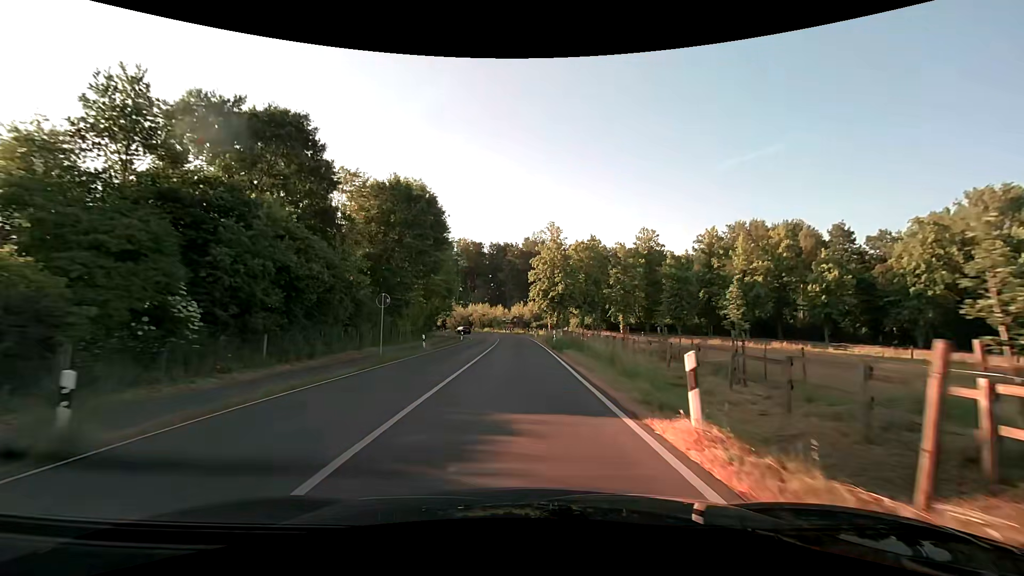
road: secondary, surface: asphalt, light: Day
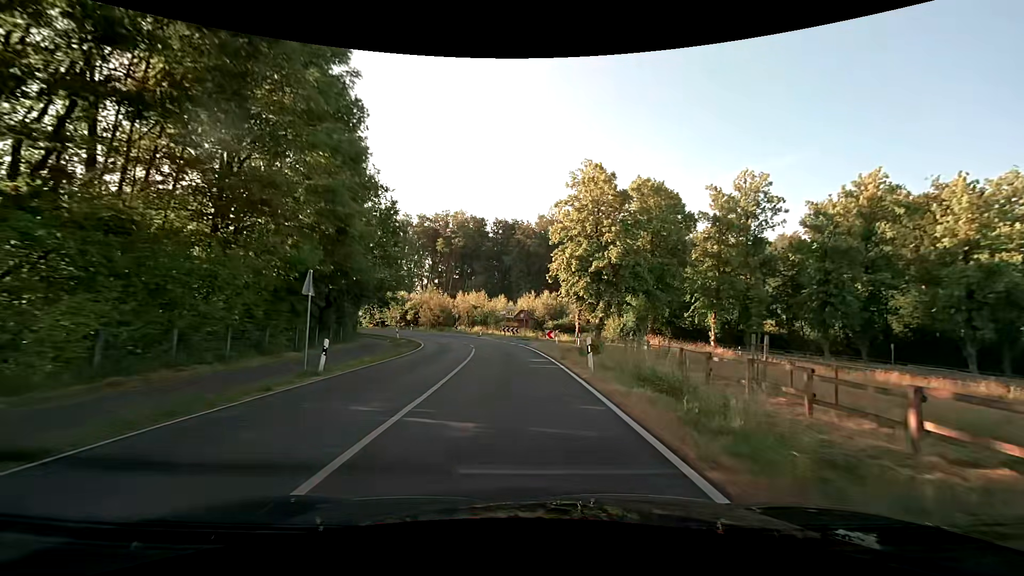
(-0.3, +38.8) m; -1°
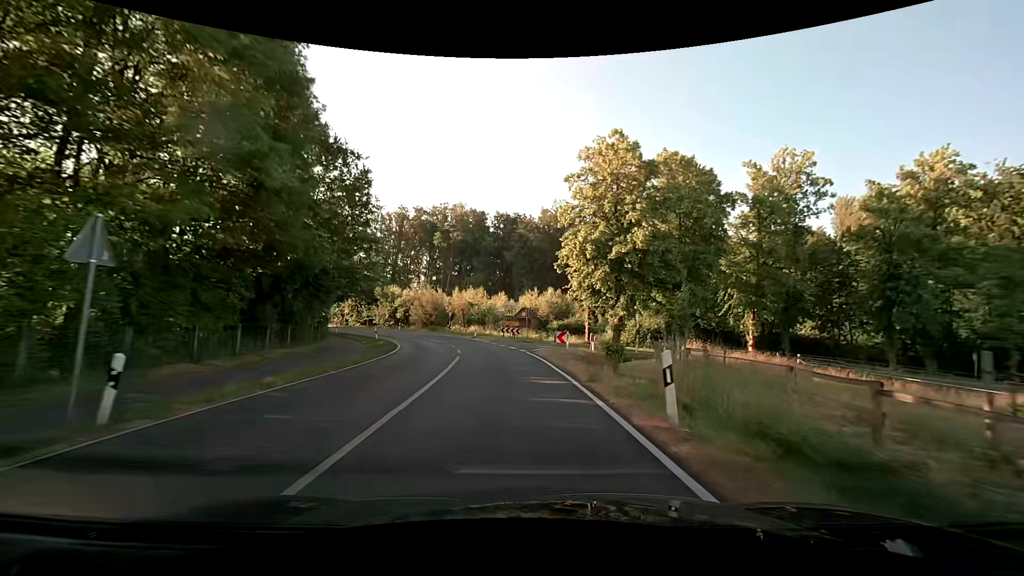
(0.0, +7.8) m; 0°
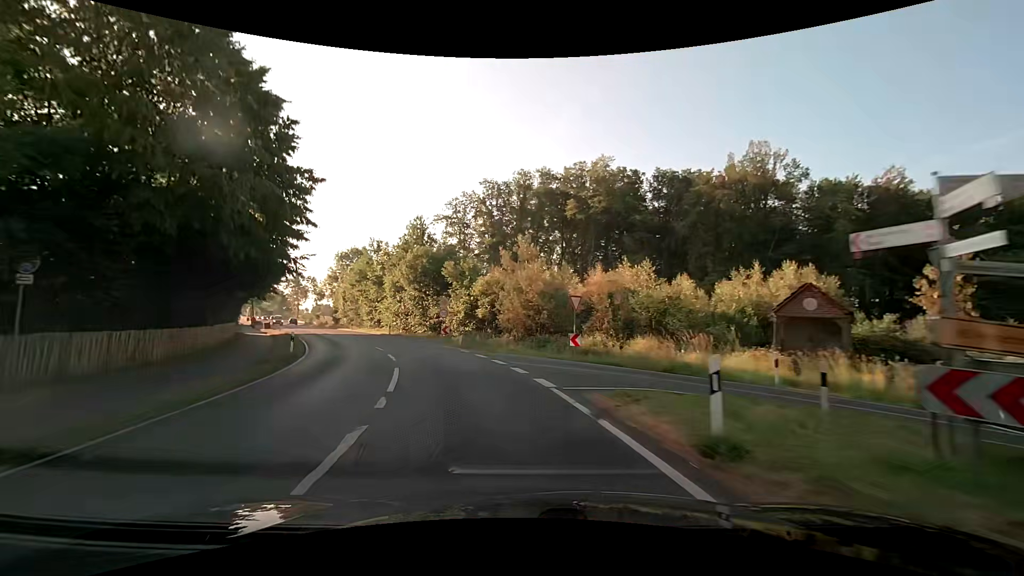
(-4.0, +38.6) m; -16°
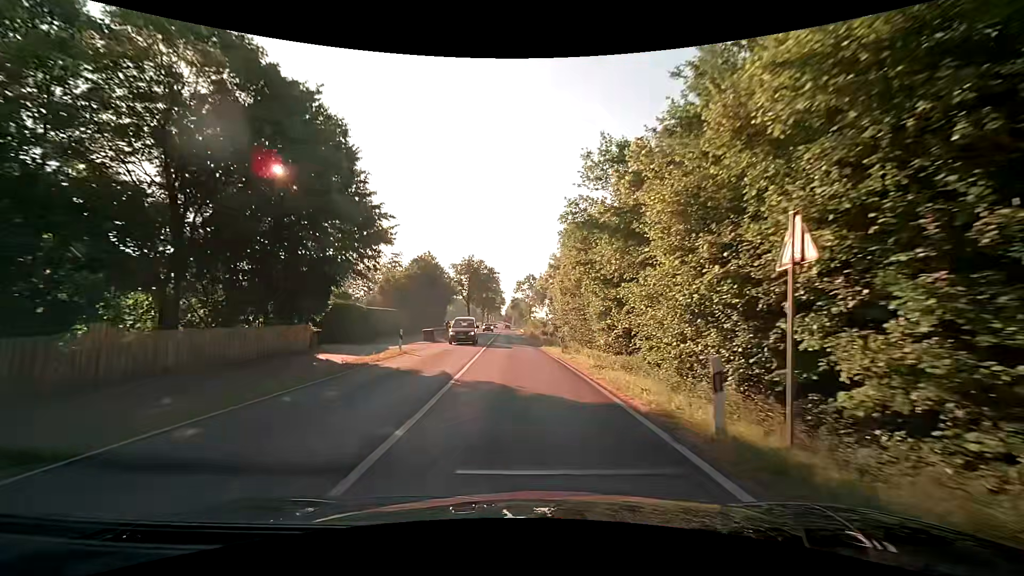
(-10.1, +37.0) m; -27°
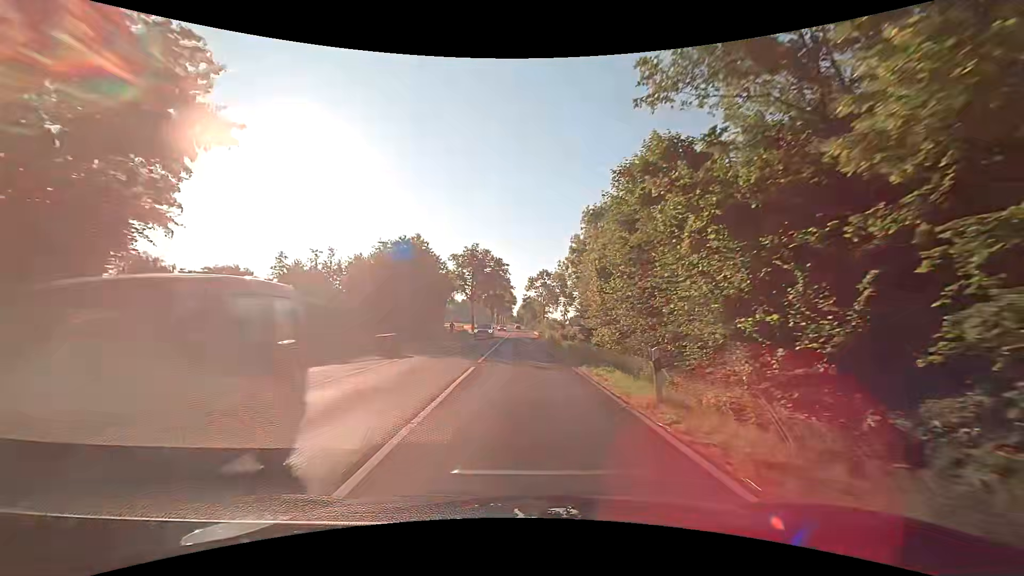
(-0.3, +15.6) m; -2°
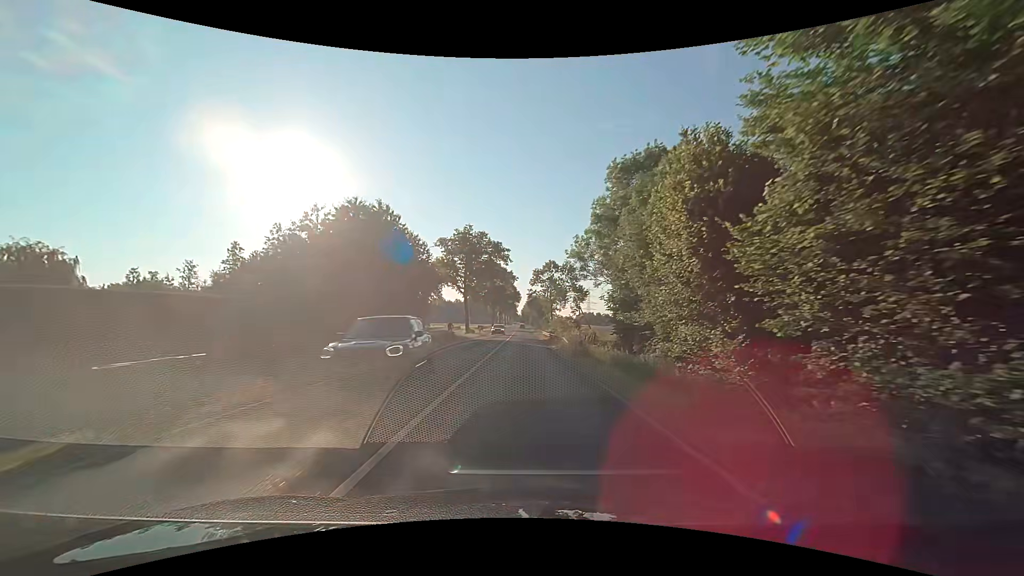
(-0.1, +15.7) m; -1°
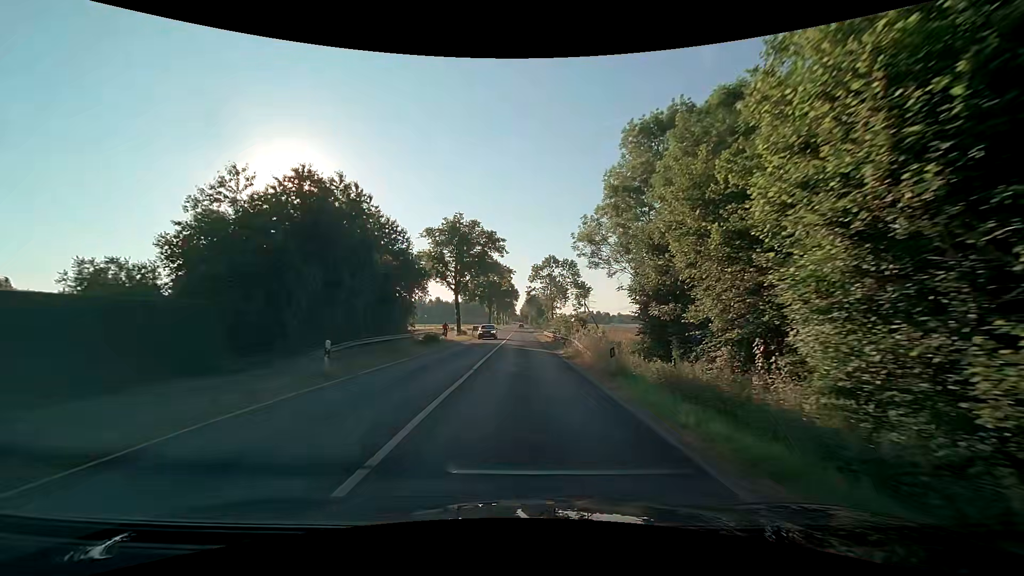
(0.0, +7.8) m; 0°
(0, +10) (0, +20) (0, +30) (0, +40) (0, +50) (0, +60) (0, +70) (0, +80) (0, +90) (0, +100) m
